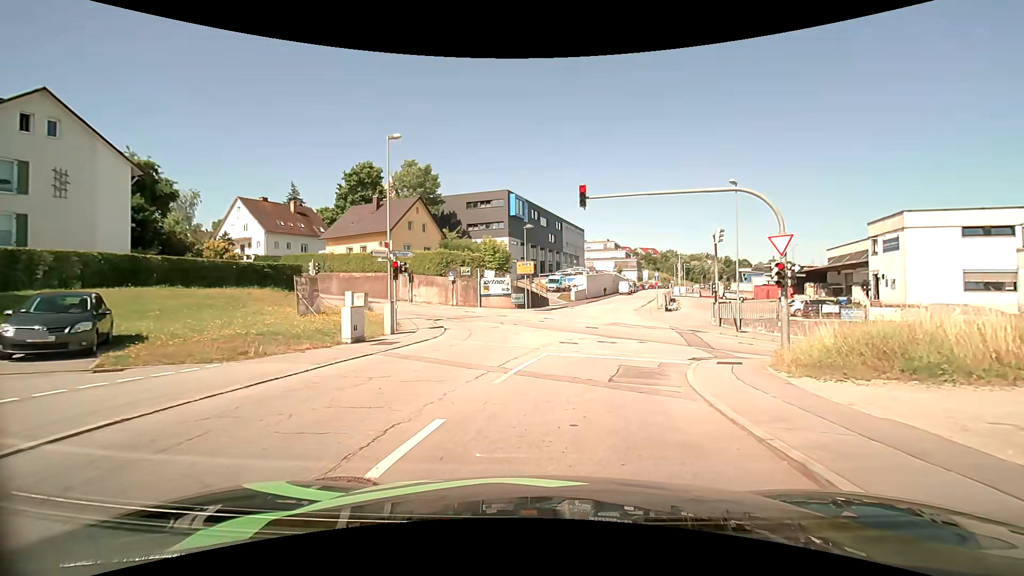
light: Day
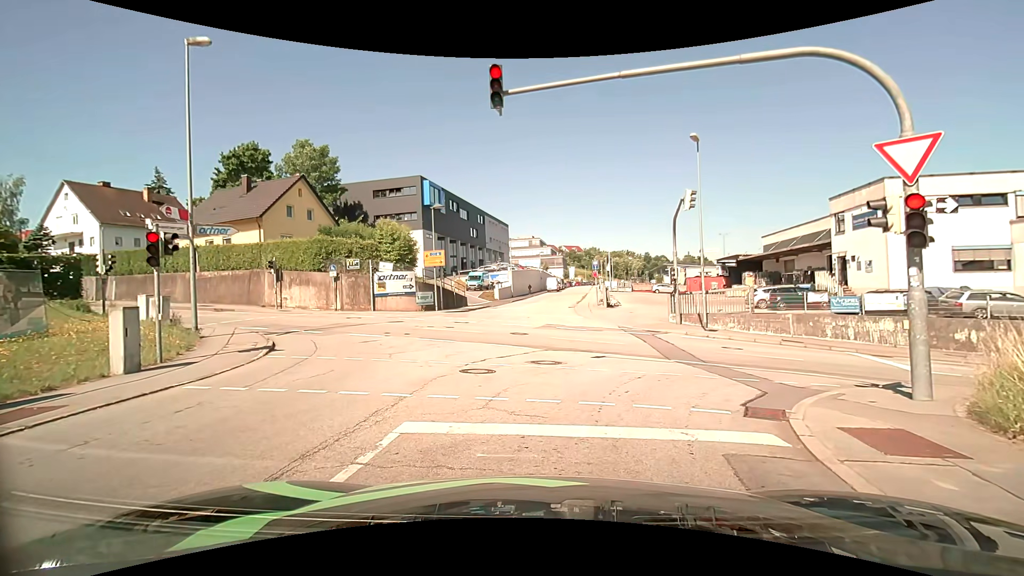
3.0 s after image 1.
(+0.6, +9.1) m; +10°
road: residential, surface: asphalt
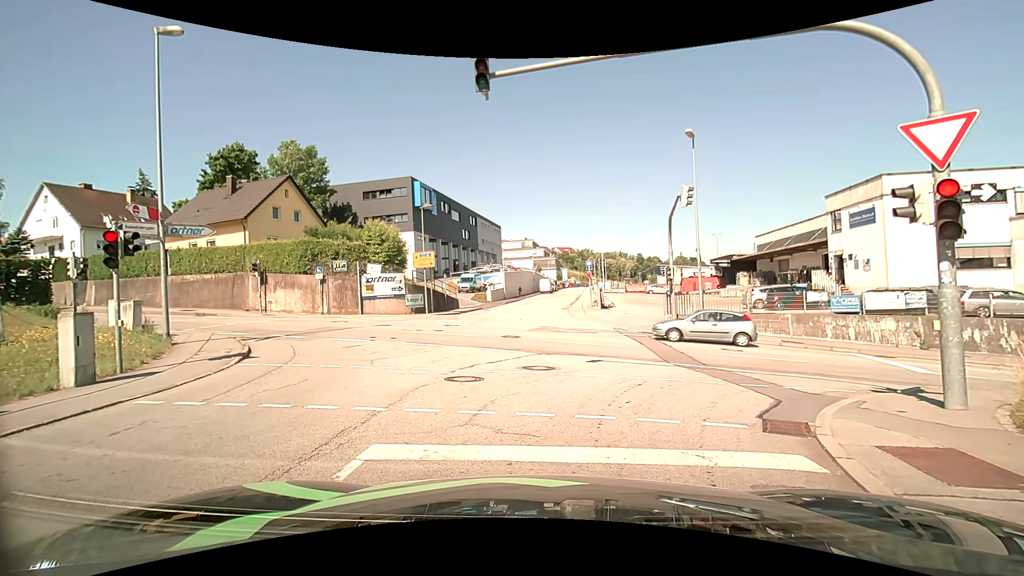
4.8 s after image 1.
(0.0, +0.8) m; 0°
